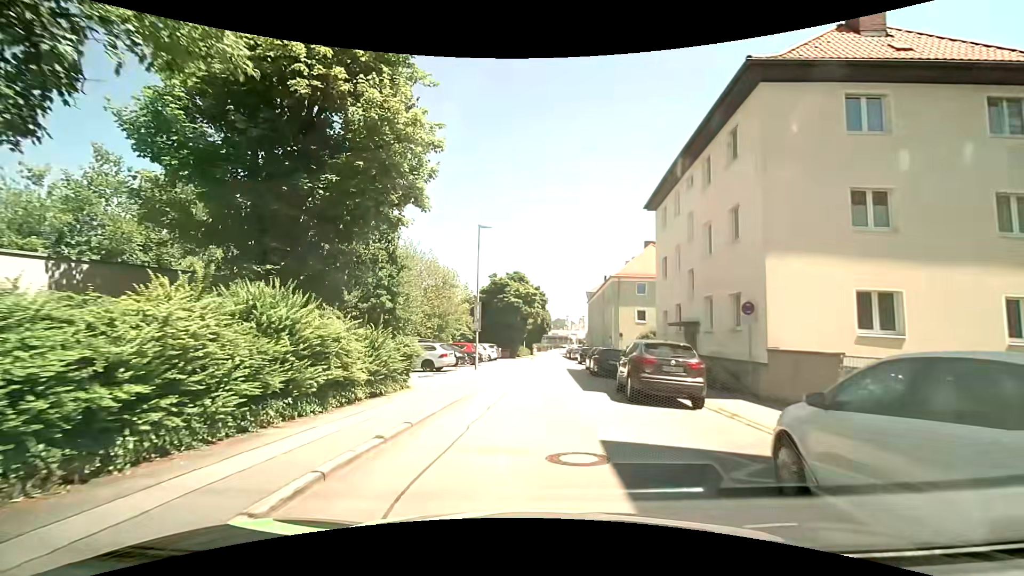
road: residential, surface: asphalt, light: Day
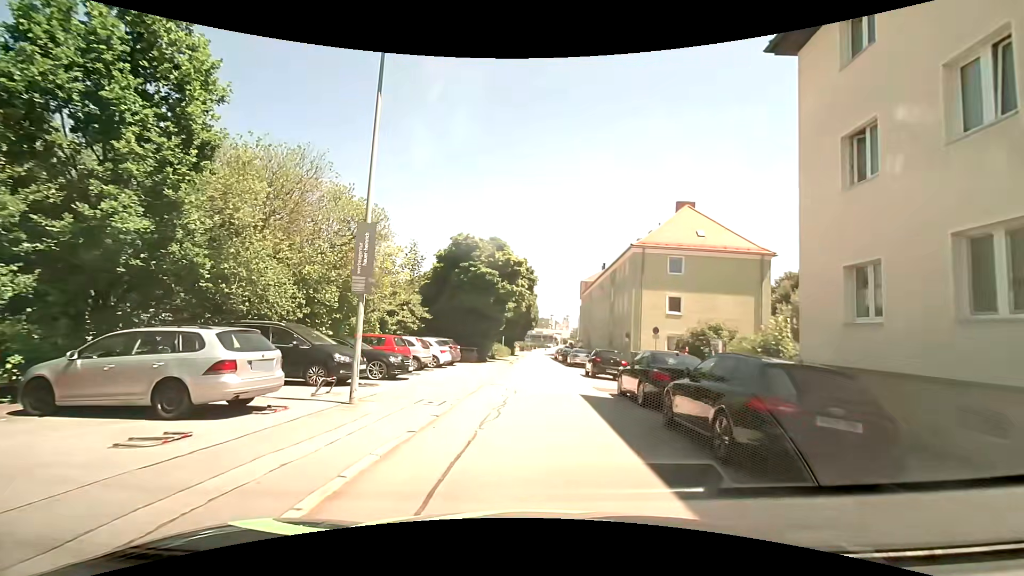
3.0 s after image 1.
(0.0, +17.1) m; +2°
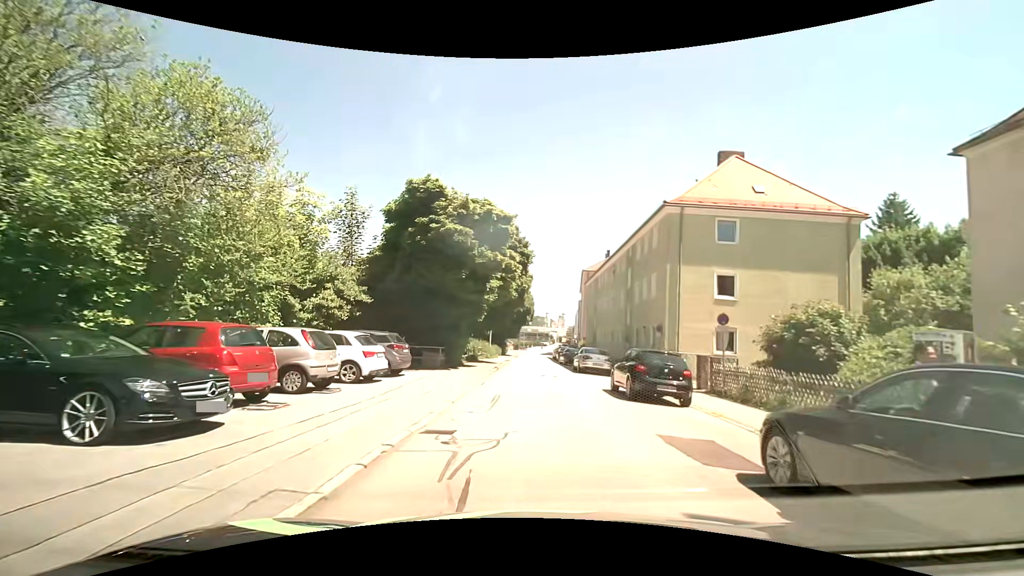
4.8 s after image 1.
(-0.1, +10.3) m; 0°
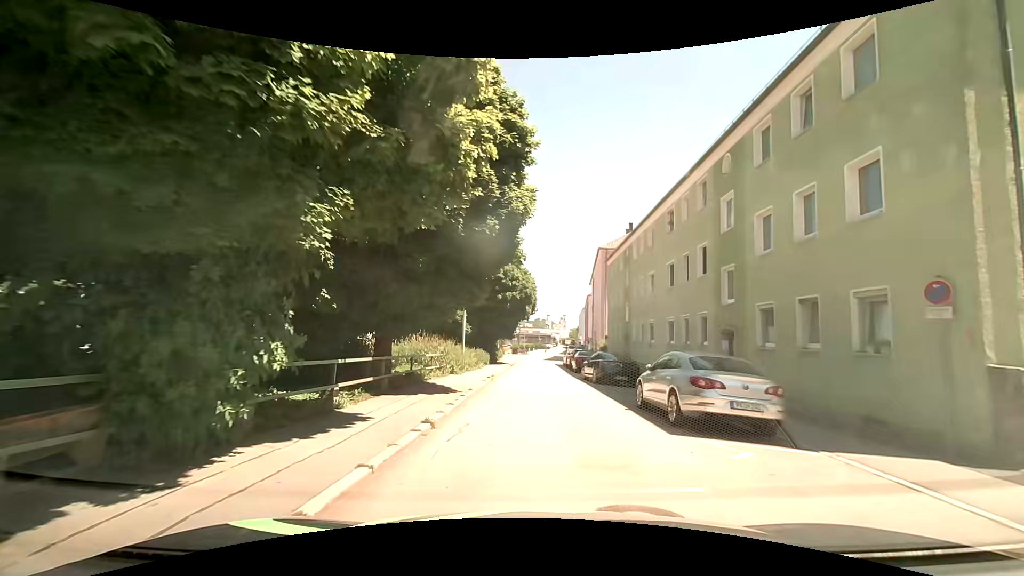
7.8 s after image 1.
(0.0, +17.5) m; 0°
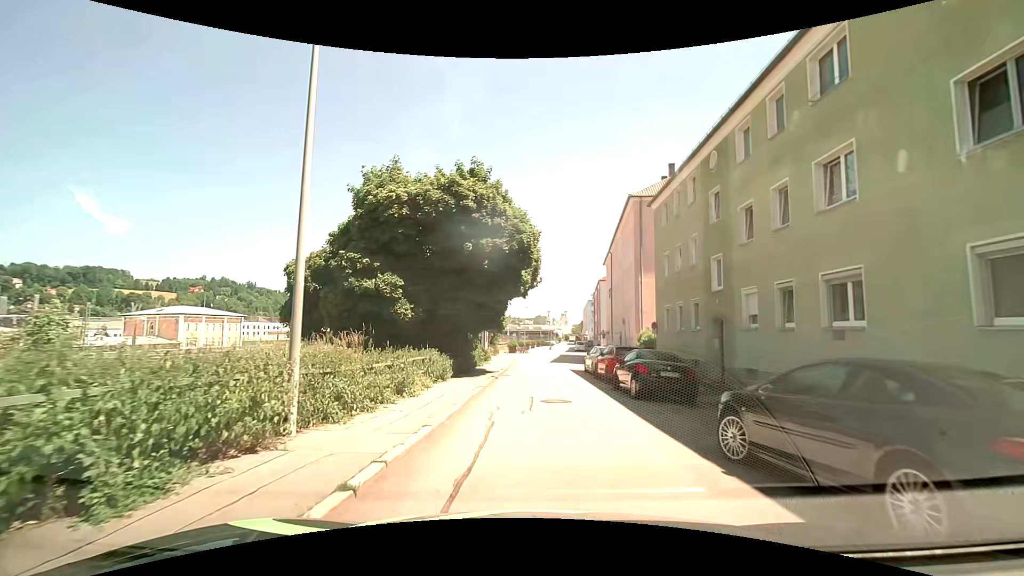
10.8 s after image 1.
(-0.1, +17.7) m; 0°
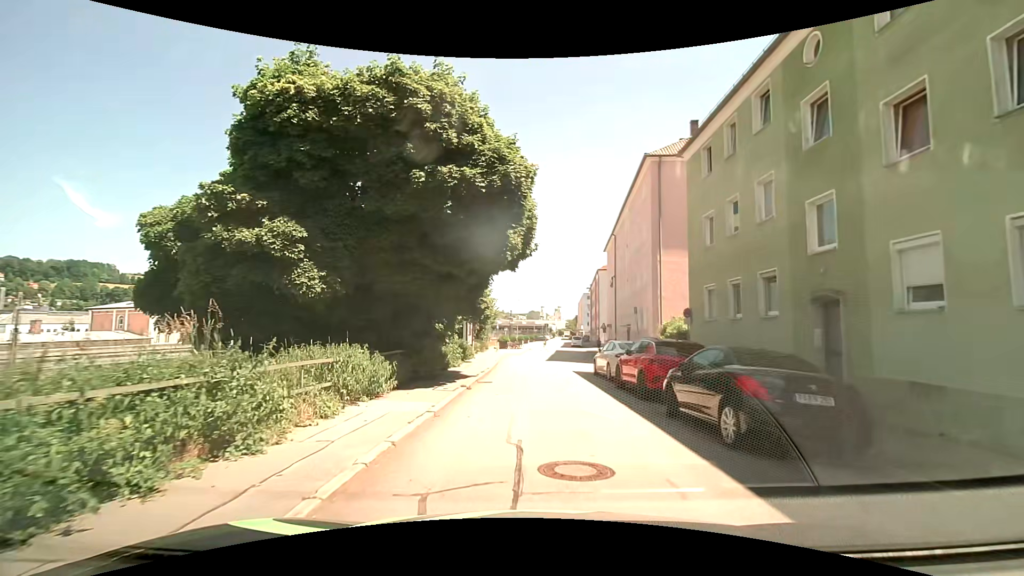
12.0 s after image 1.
(-0.1, +7.3) m; 0°
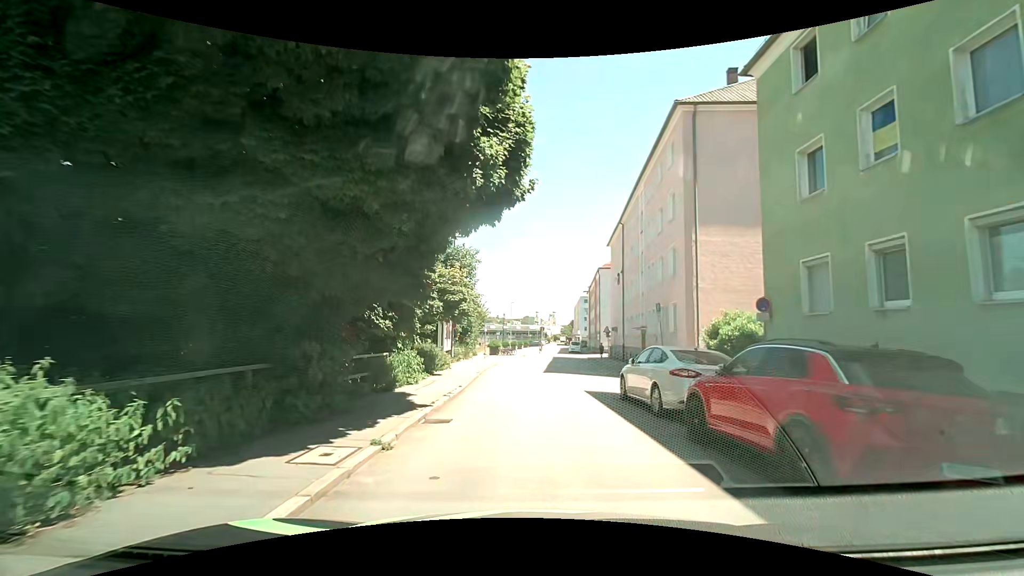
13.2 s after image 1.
(0.0, +7.4) m; +1°
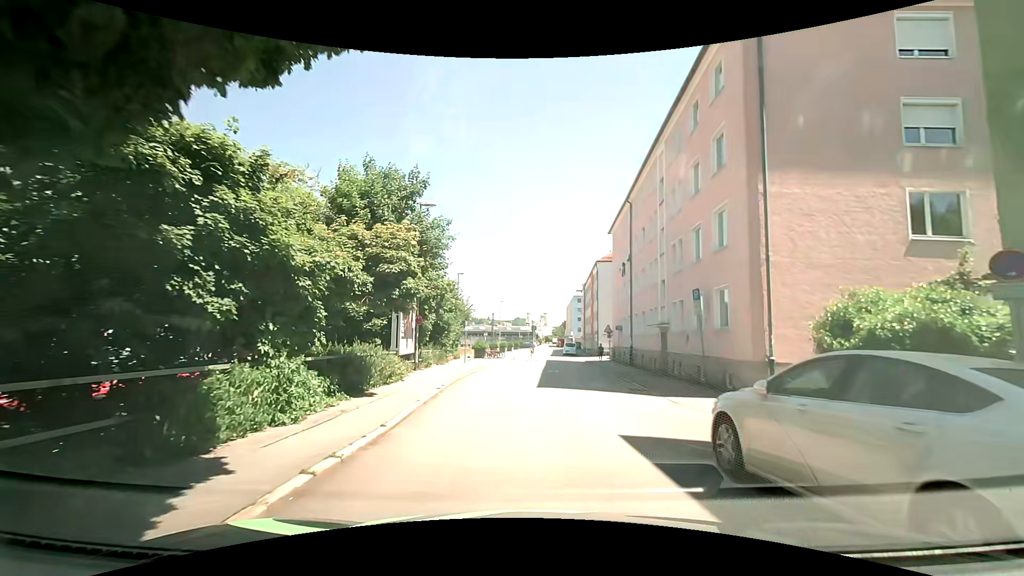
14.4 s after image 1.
(0.0, +7.4) m; +1°
